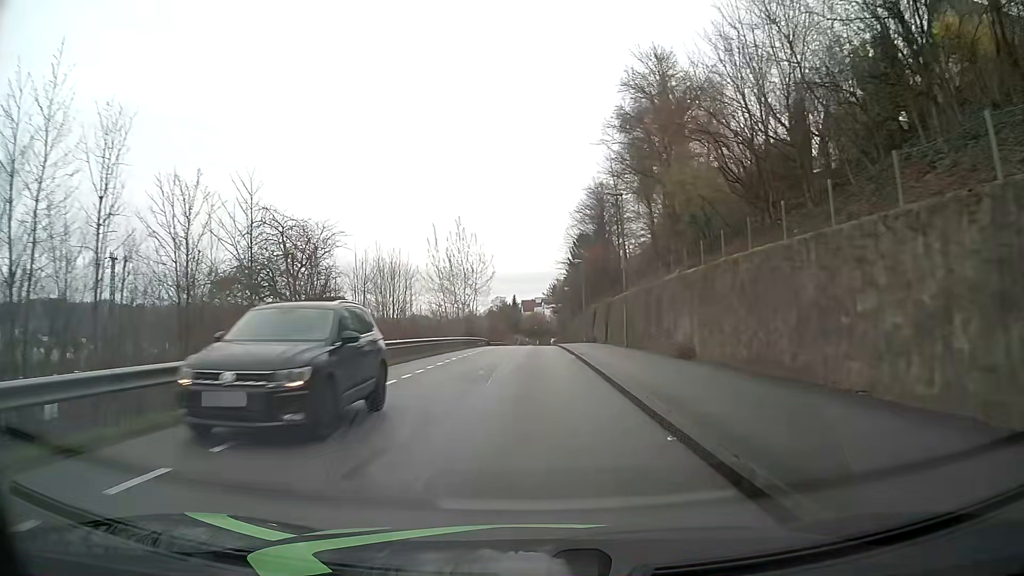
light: Day
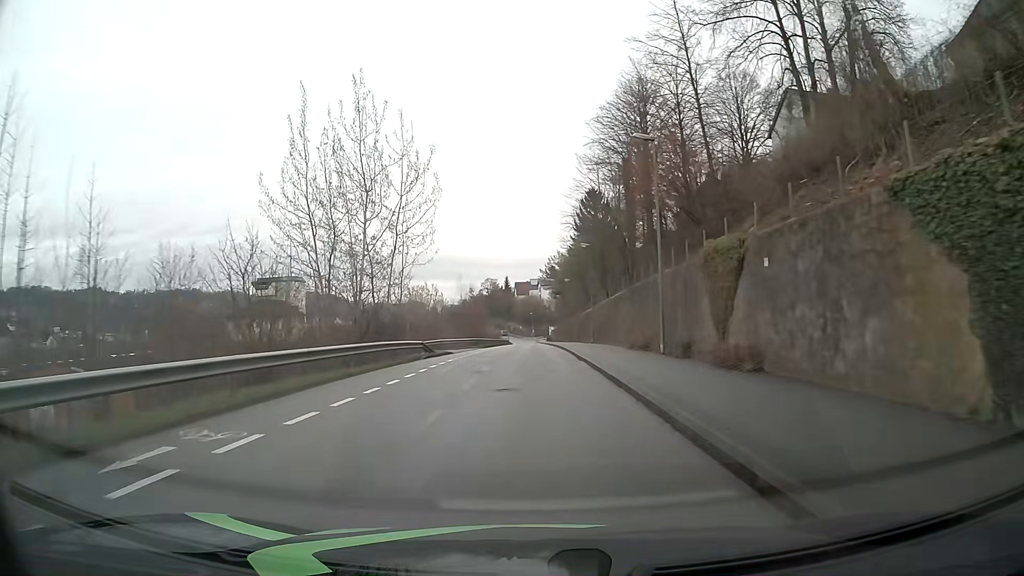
(+0.2, +40.6) m; 0°
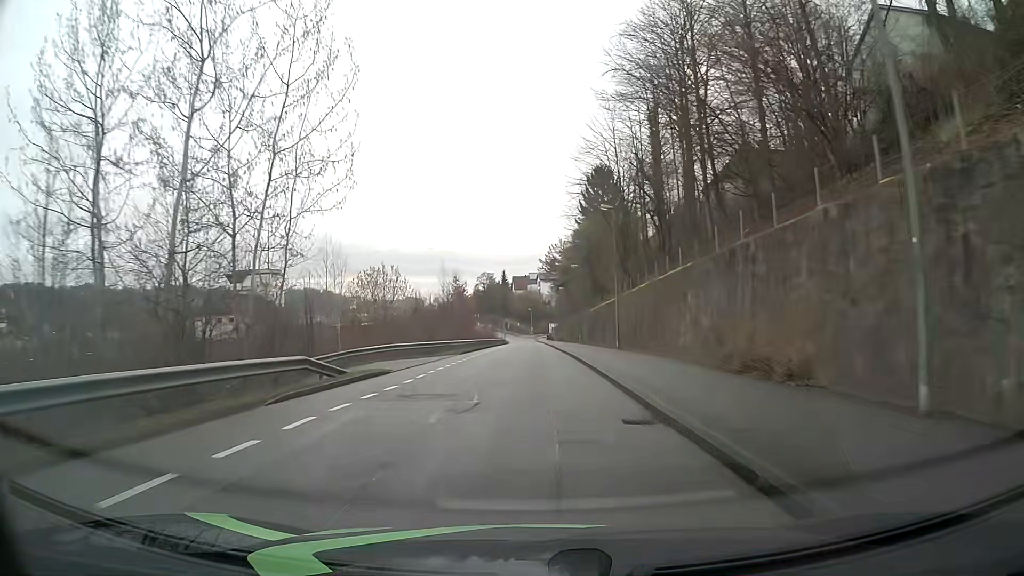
(0.0, +16.6) m; 0°
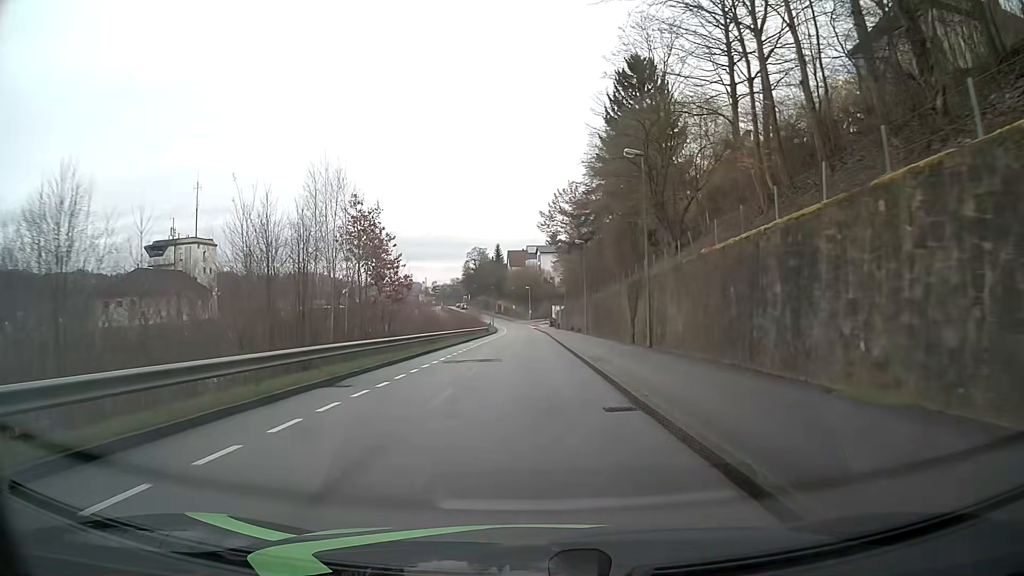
(+0.1, +40.8) m; 0°
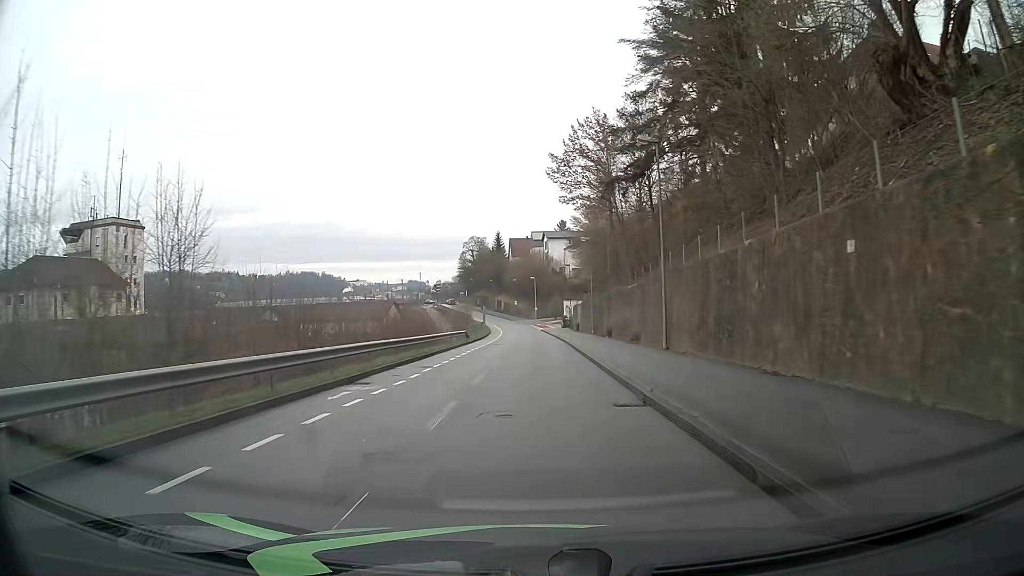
(0.0, +32.0) m; 0°
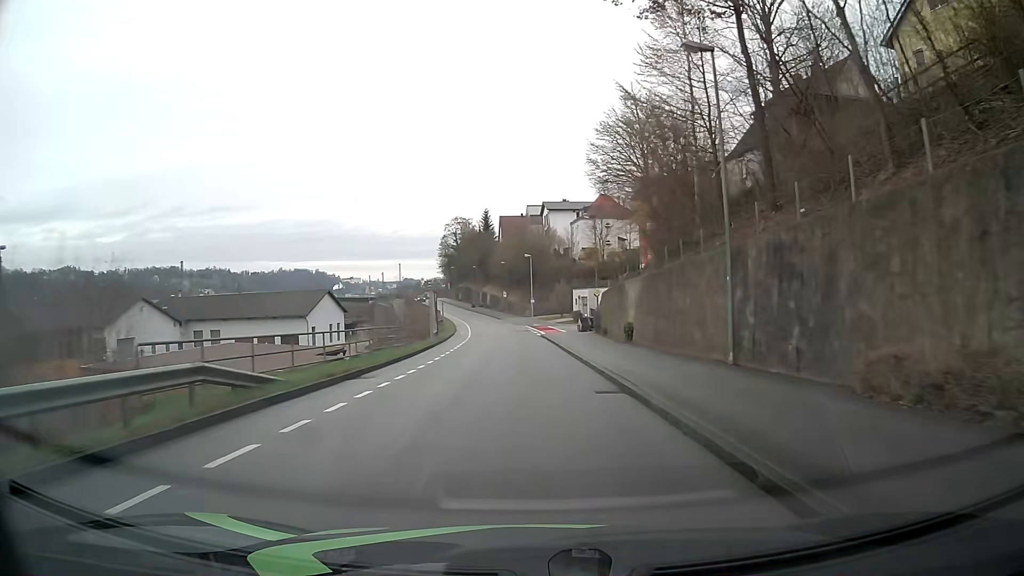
(+0.2, +39.3) m; 0°
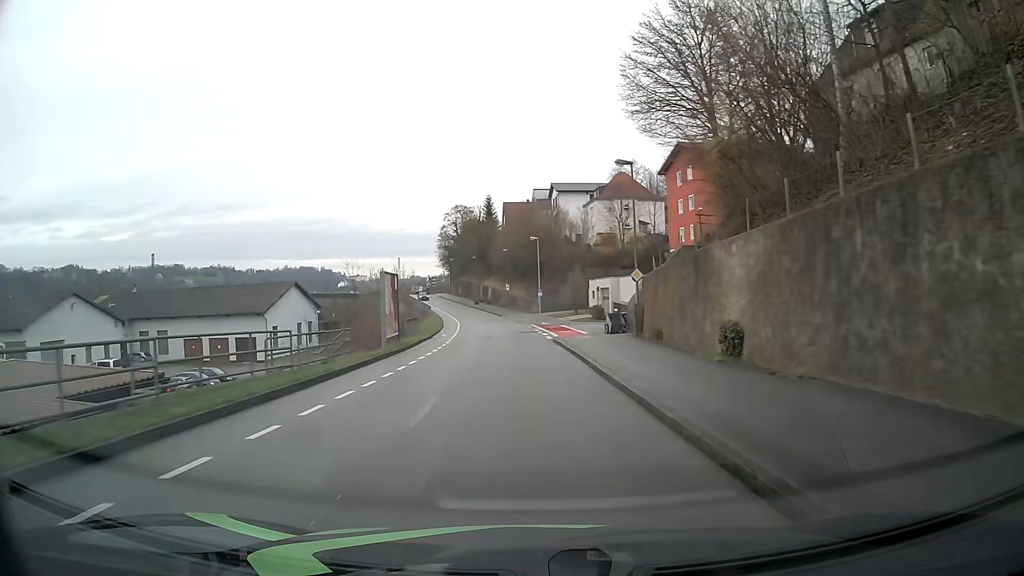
(-0.1, +14.8) m; -1°
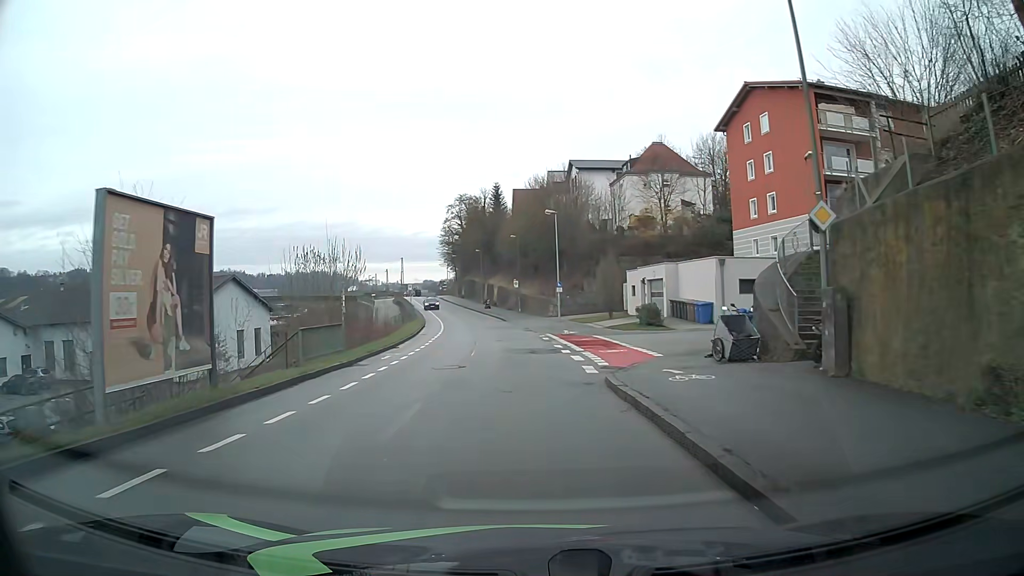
(0.0, +18.8) m; -1°
(0, +10) (+2, +20) (+9, +26) (+19, +25) (+29, +25) (+38, +29) (+47, +34) (+56, +38) (+66, +42) (+75, +44) m
